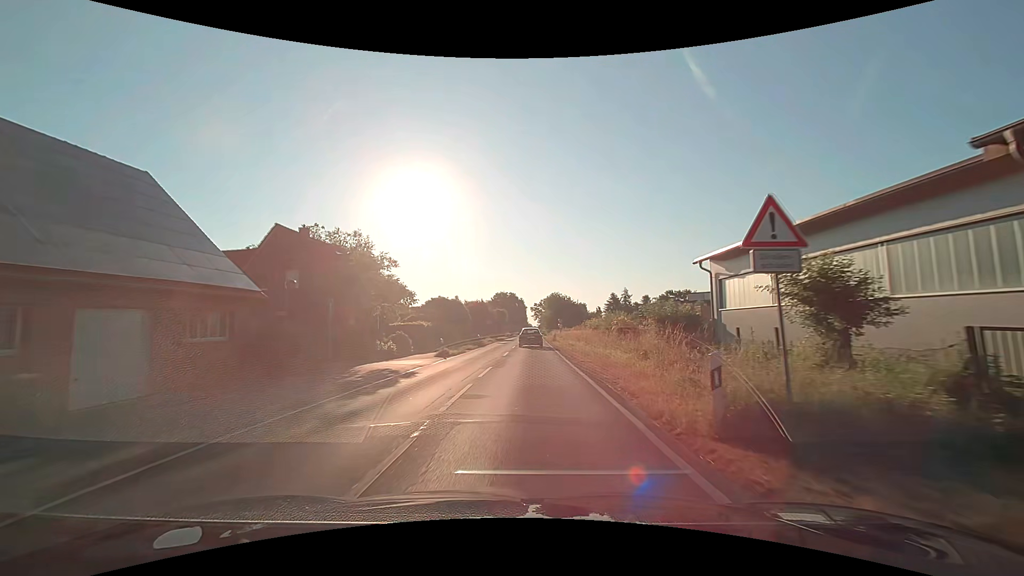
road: secondary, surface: asphalt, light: Day
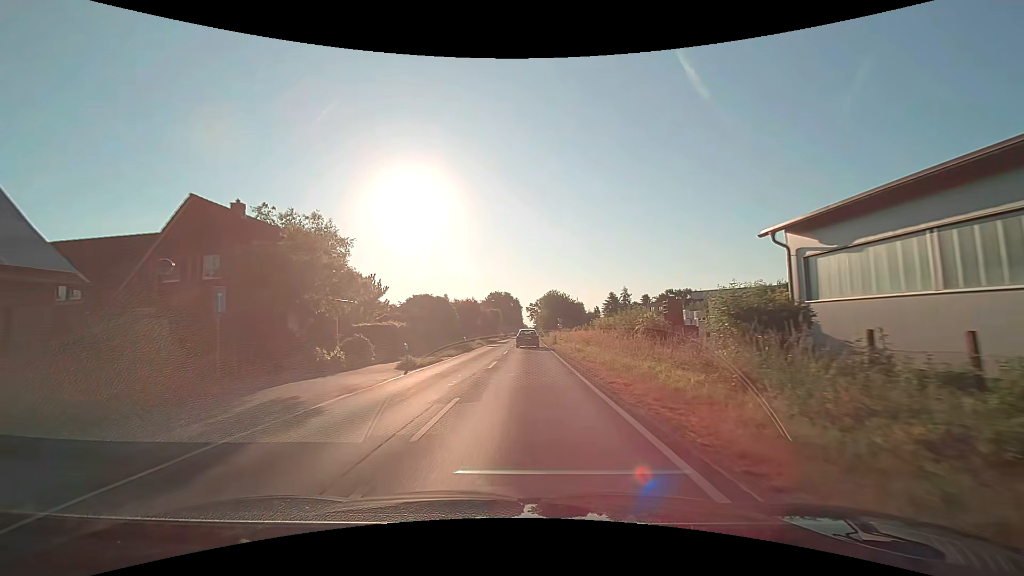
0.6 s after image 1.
(0.0, +8.0) m; +1°
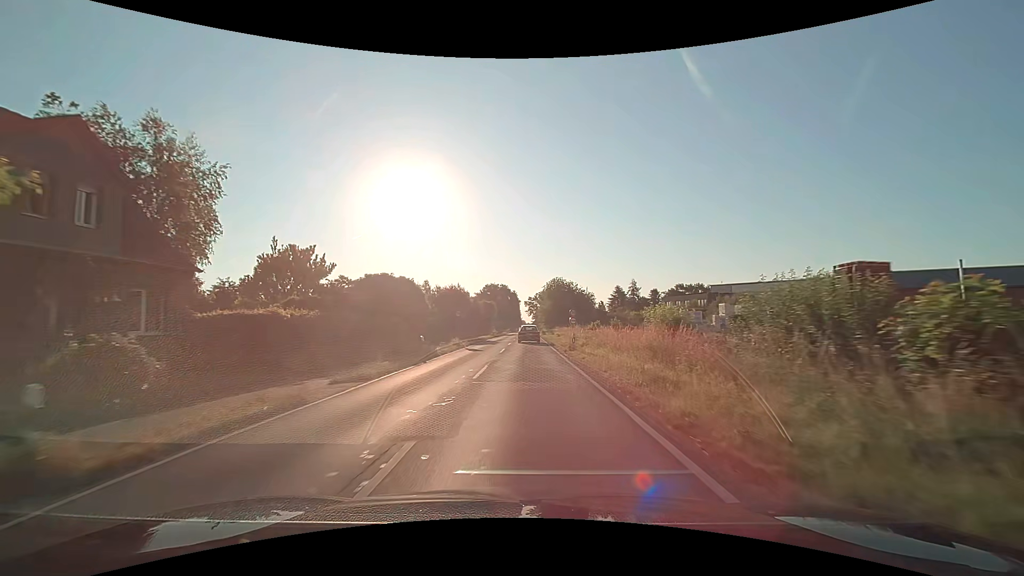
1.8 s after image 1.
(0.0, +16.6) m; 0°
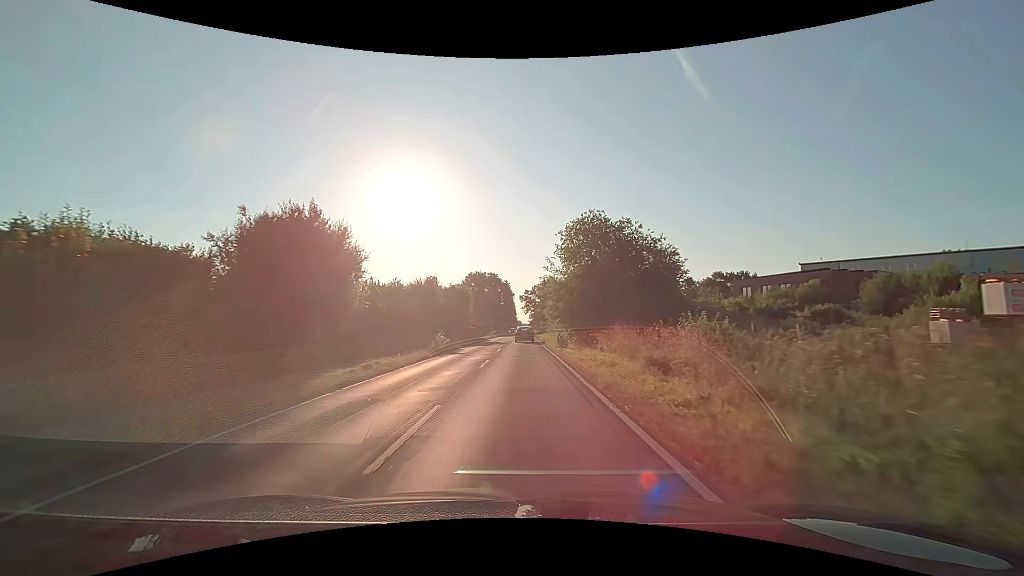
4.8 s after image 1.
(+0.3, +44.7) m; 0°
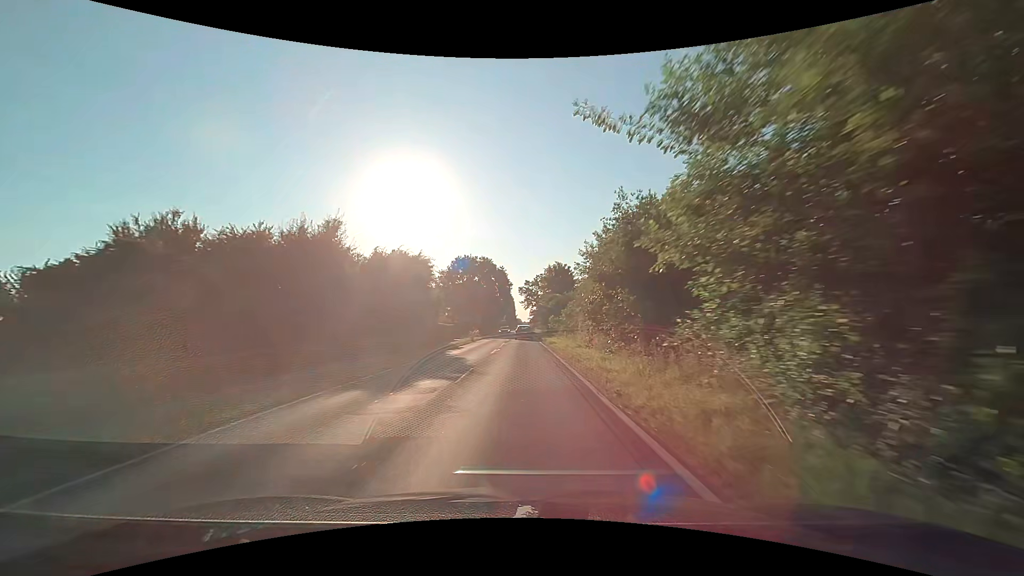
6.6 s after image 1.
(-0.1, +29.4) m; -1°
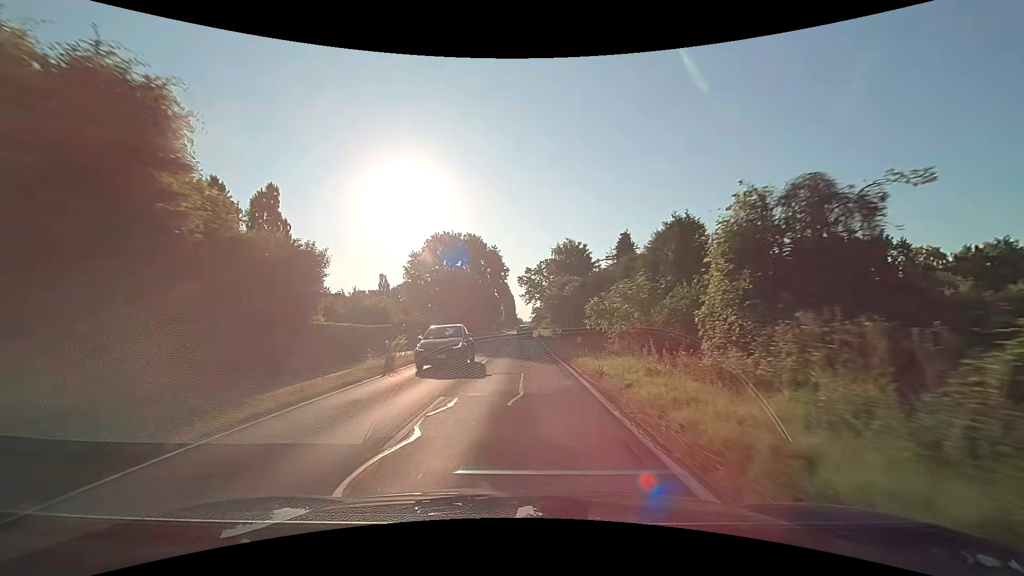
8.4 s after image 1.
(+0.3, +30.9) m; +1°
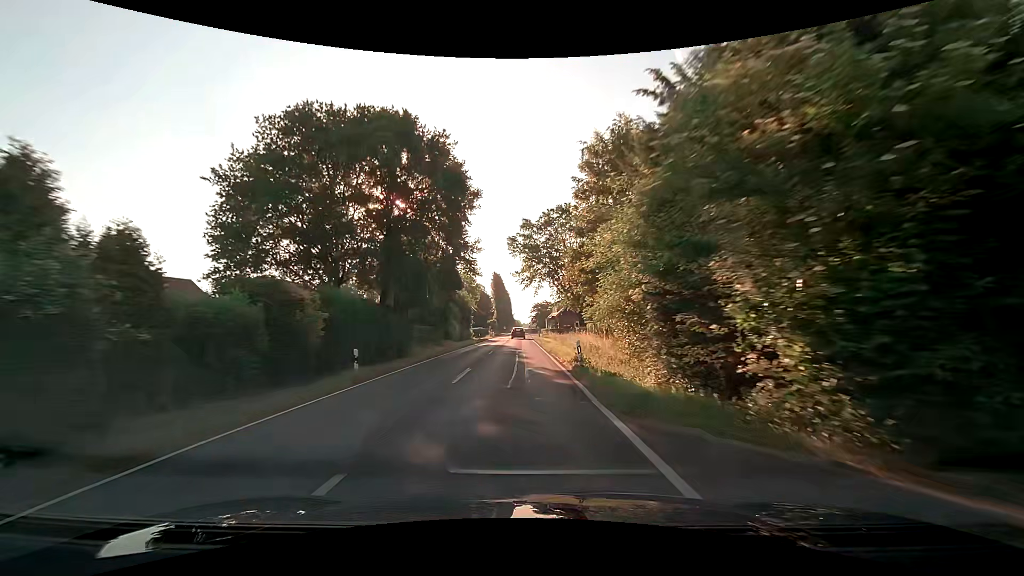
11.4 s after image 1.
(0.0, +52.9) m; 0°
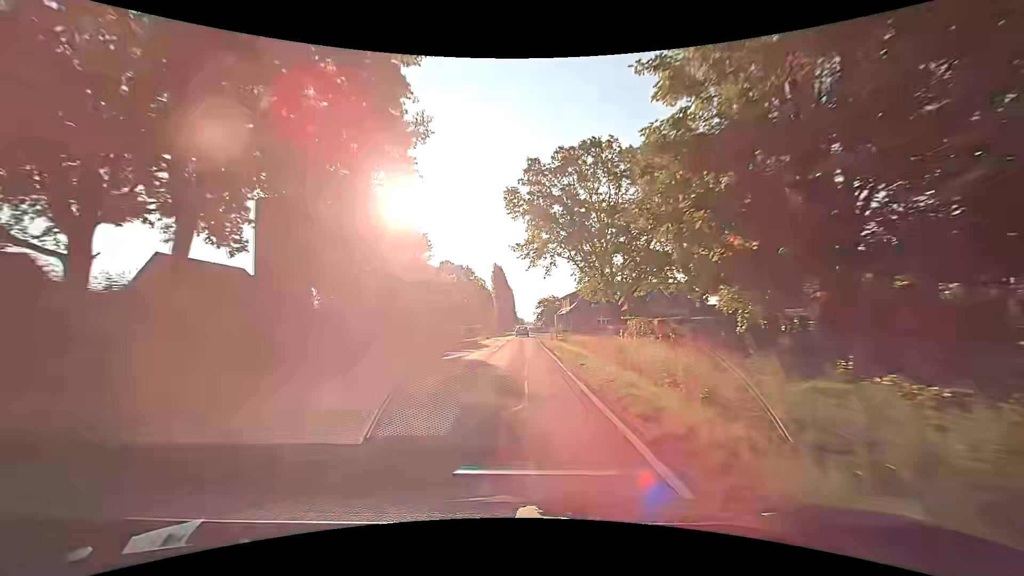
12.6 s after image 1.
(+0.1, +21.6) m; +1°
(0, +10) (0, +20) (-1, +30) (-1, +40) (-1, +50) (-1, +60) (-1, +70) (-1, +80) (-1, +90) (-1, +100) m
